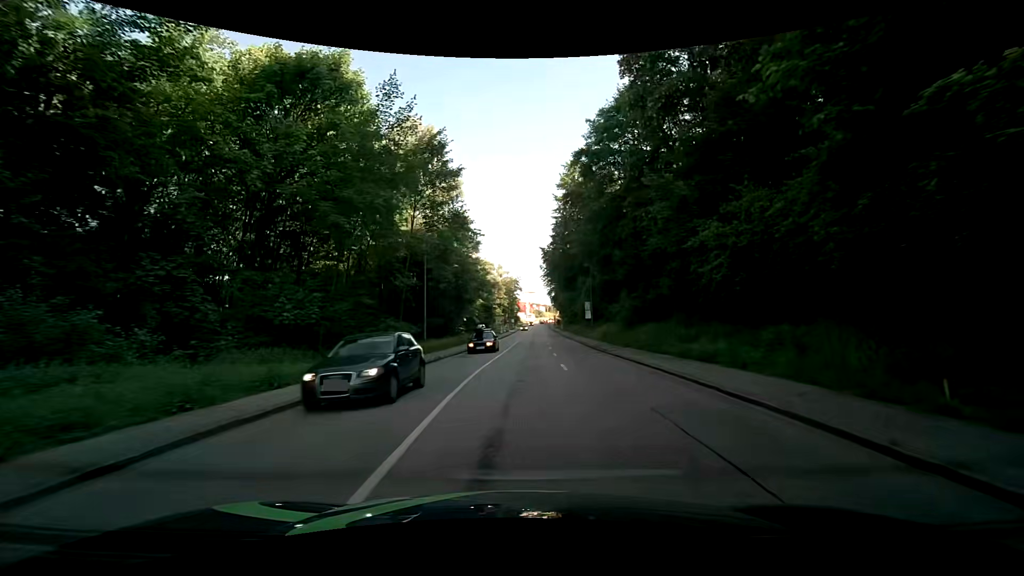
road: tertiary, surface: asphalt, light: Day
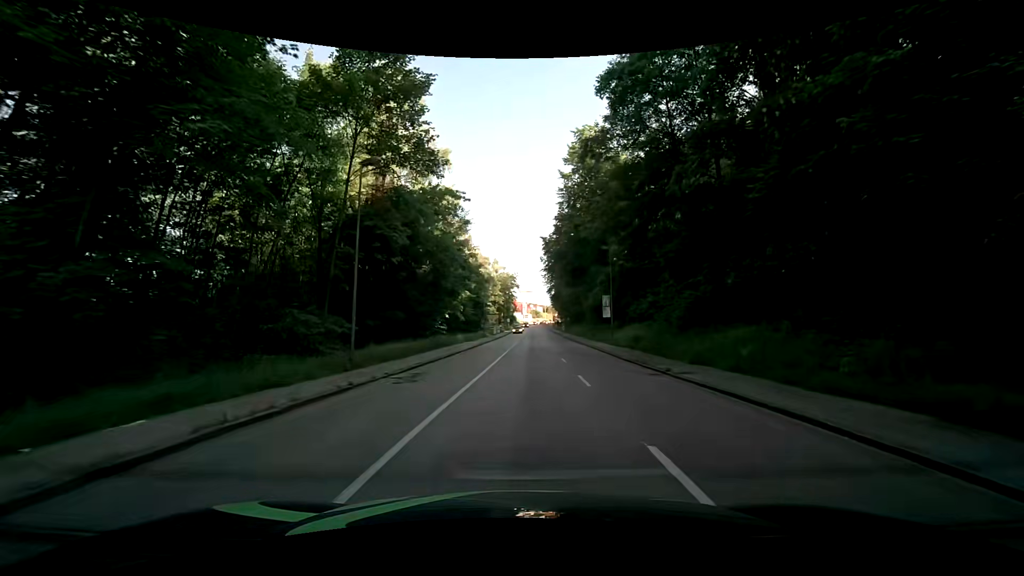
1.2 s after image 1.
(+0.3, +13.3) m; +2°
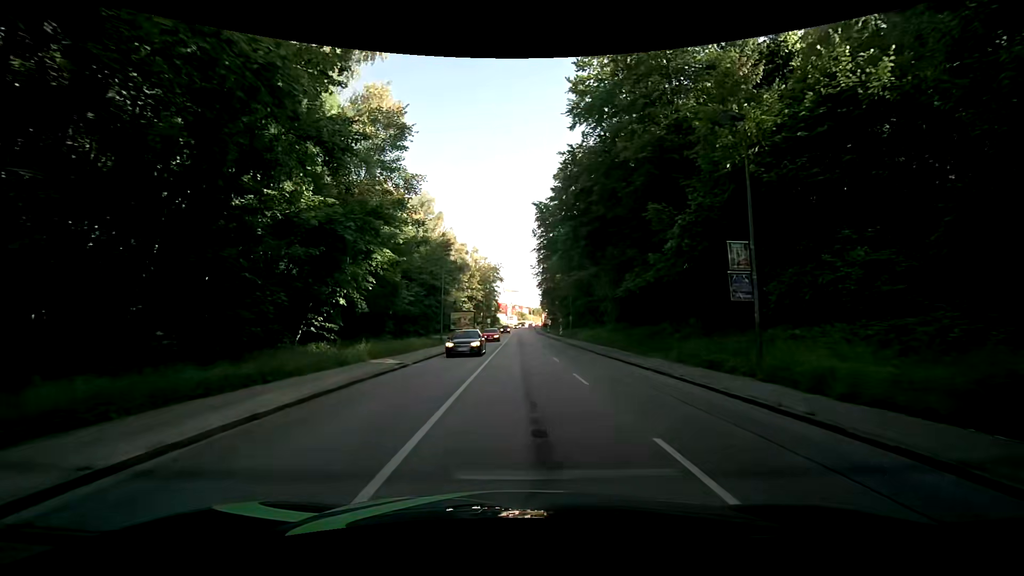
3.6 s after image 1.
(+0.2, +26.9) m; +1°
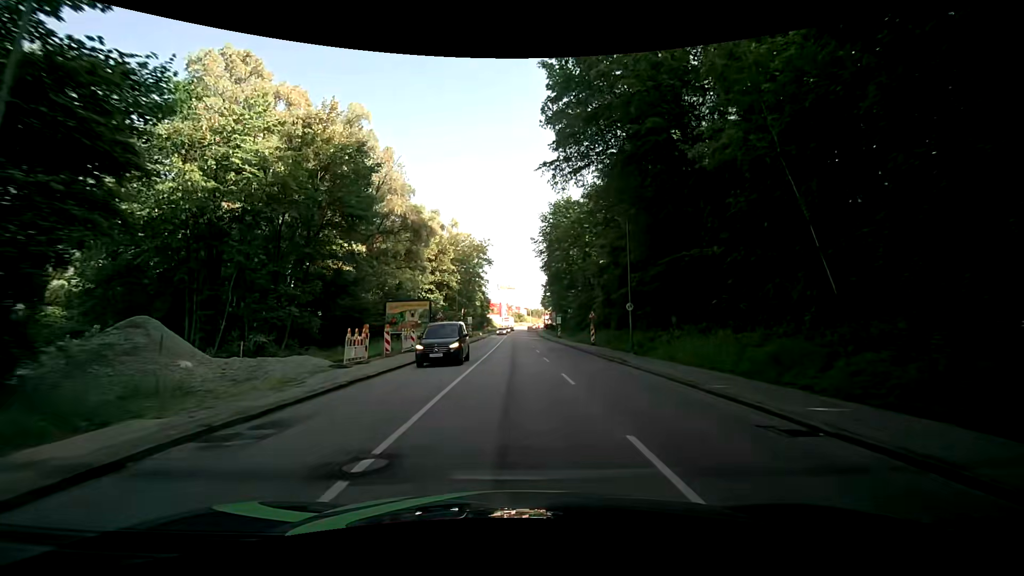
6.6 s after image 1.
(+0.5, +36.1) m; +1°
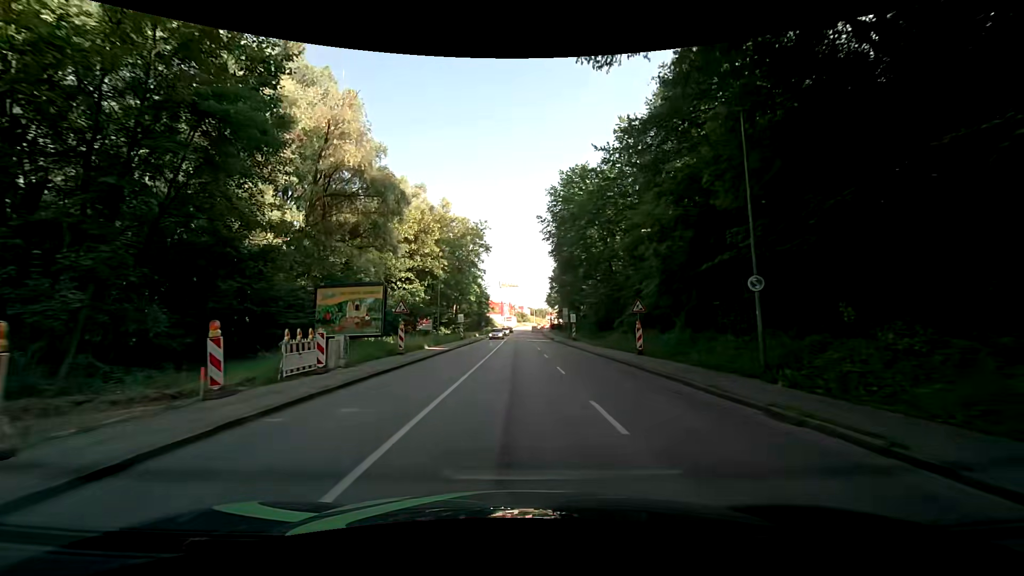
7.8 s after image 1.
(0.0, +15.0) m; -1°
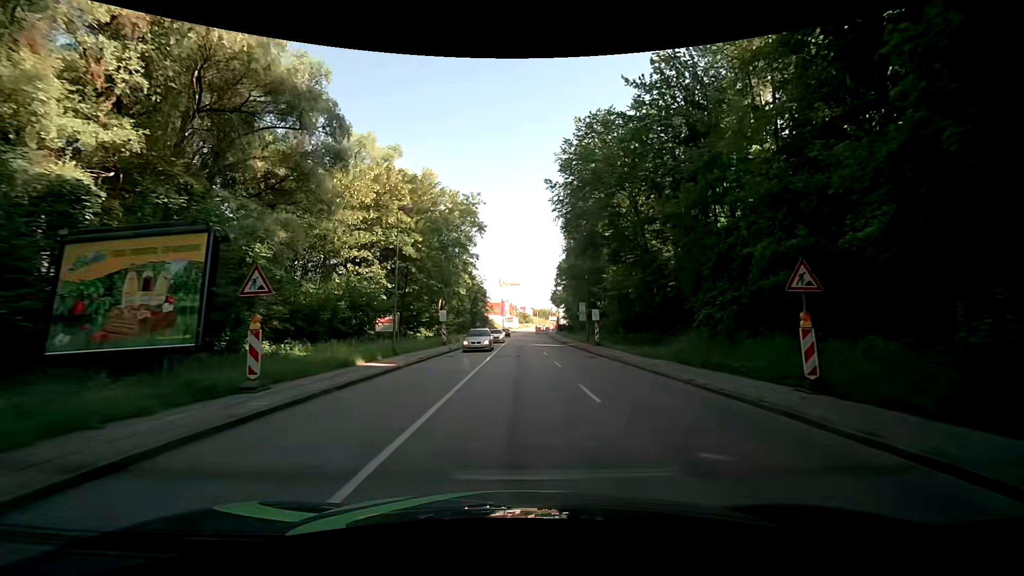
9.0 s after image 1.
(0.0, +15.2) m; 0°
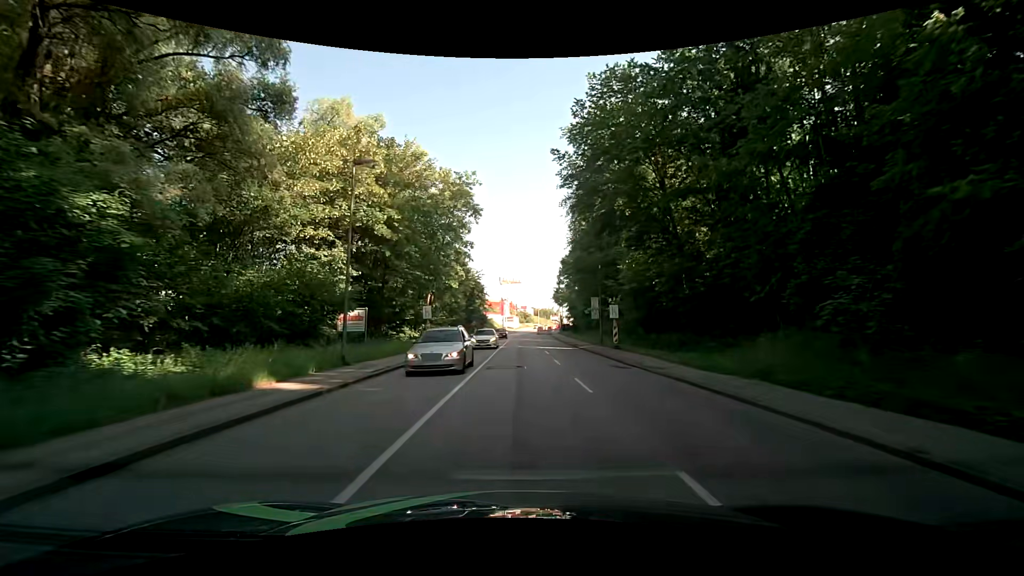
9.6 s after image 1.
(0.0, +7.7) m; -1°
